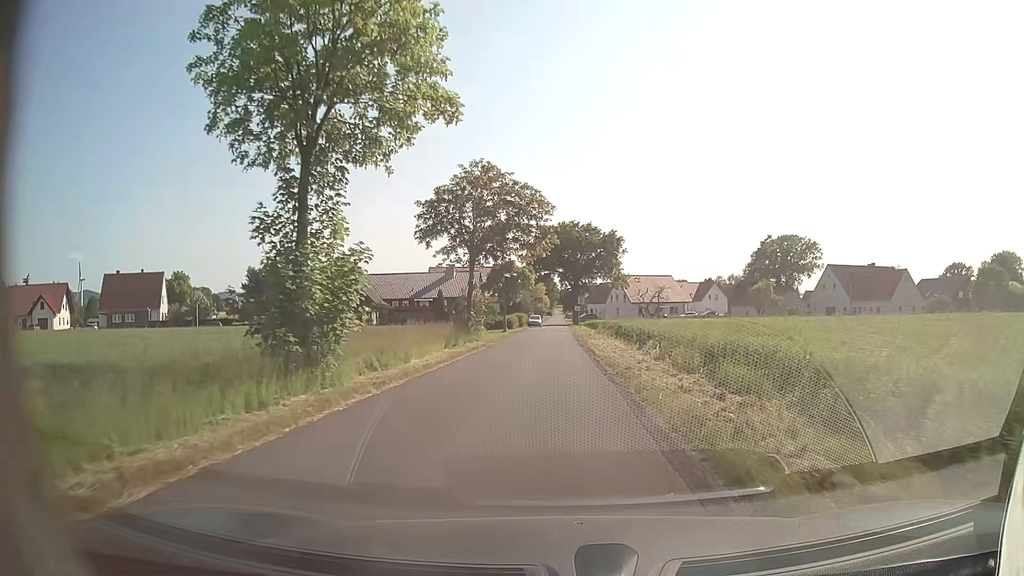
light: Day
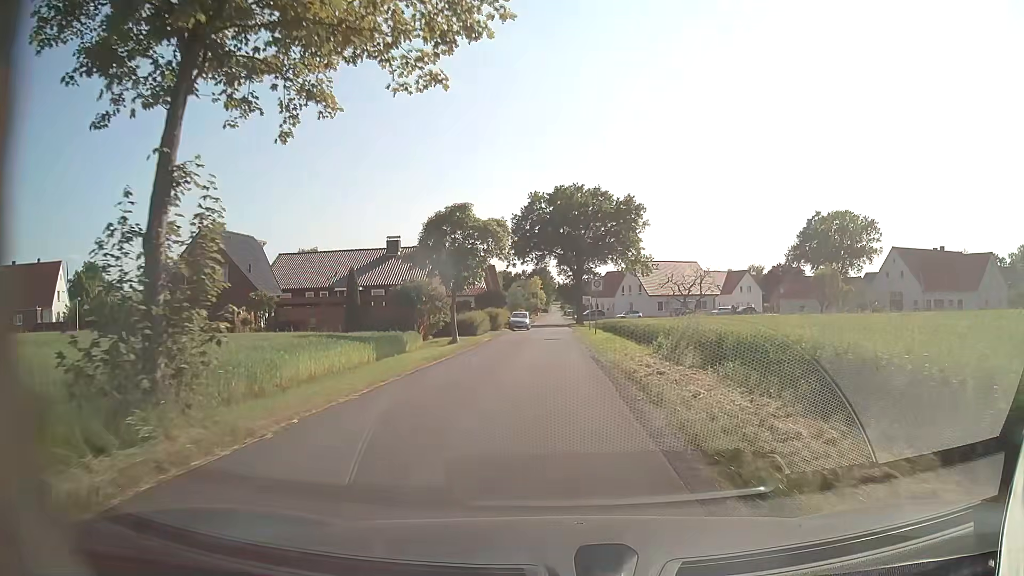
(0.0, +28.7) m; 0°
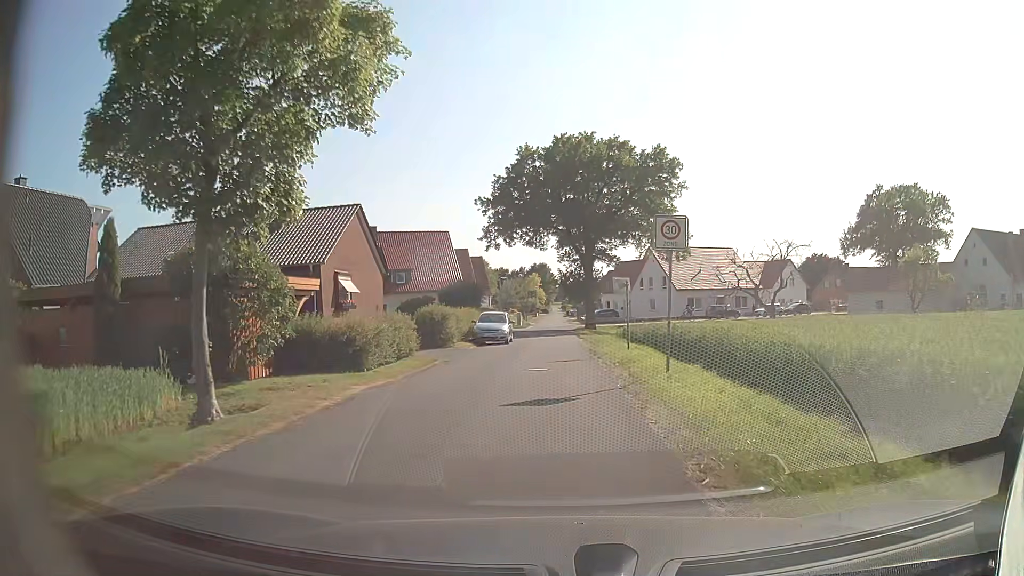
(-0.1, +23.1) m; 0°
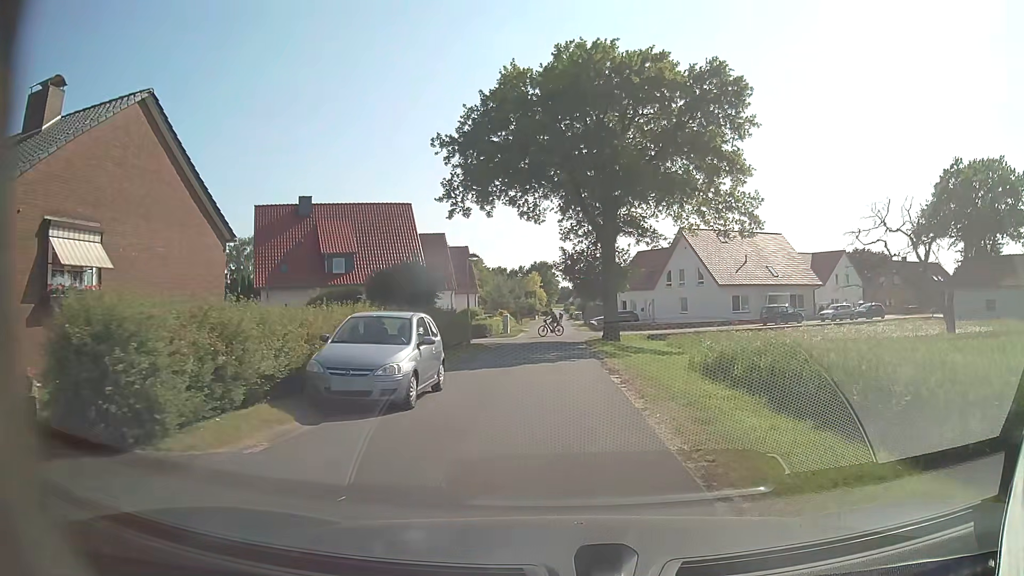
(0.0, +20.1) m; 0°
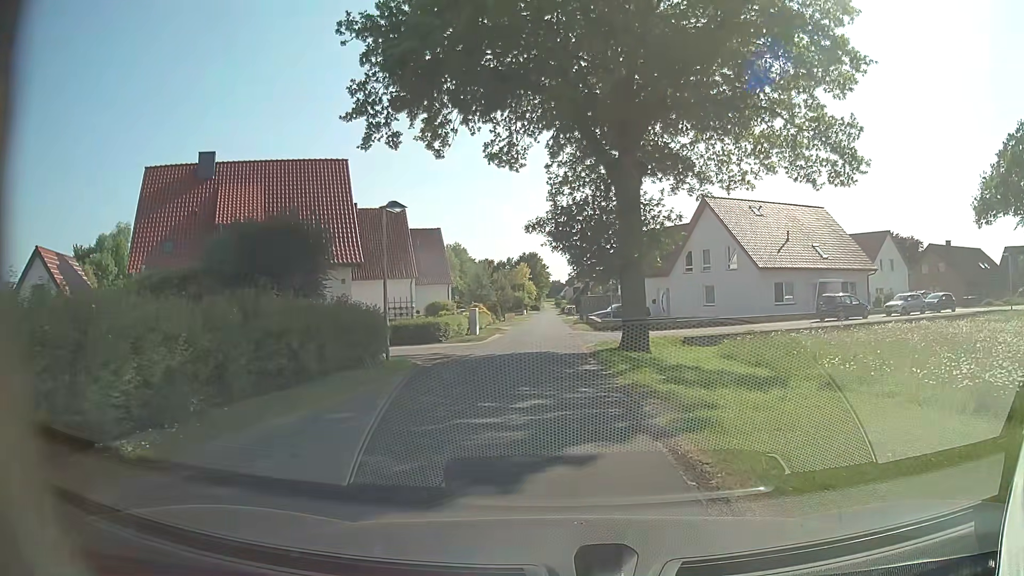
(+0.1, +14.5) m; +1°
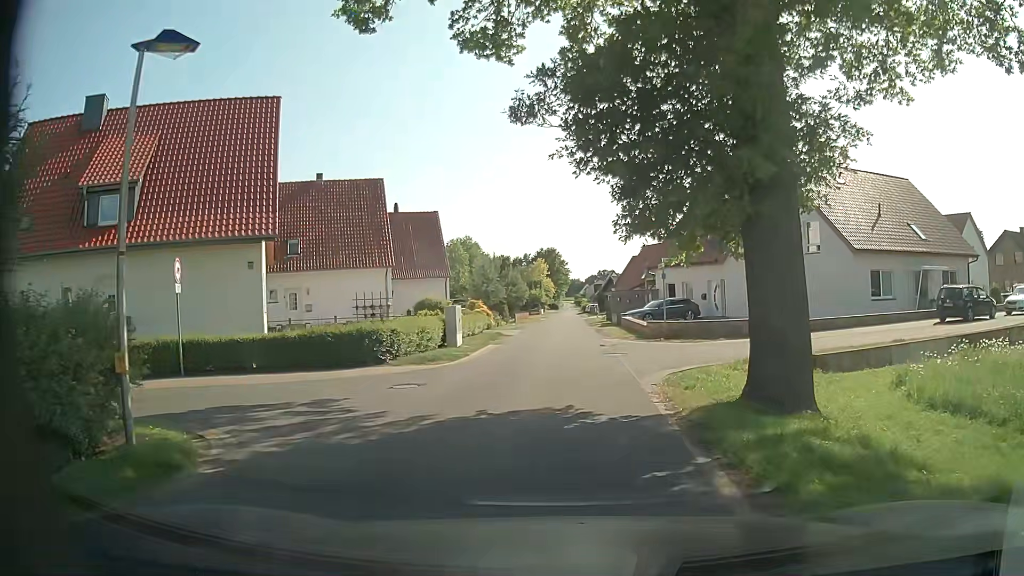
(-0.1, +12.6) m; -1°
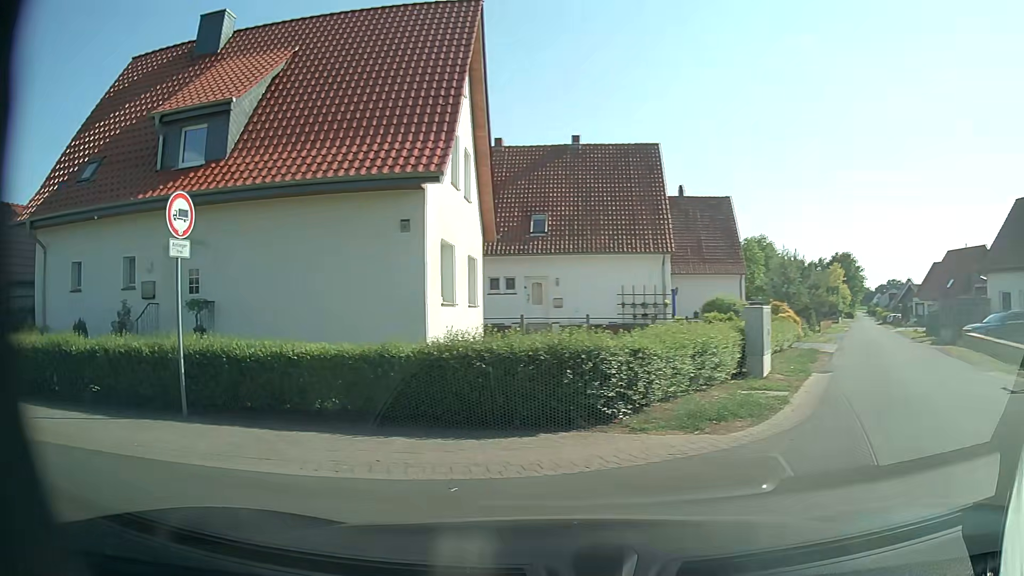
(-1.0, +9.6) m; -24°
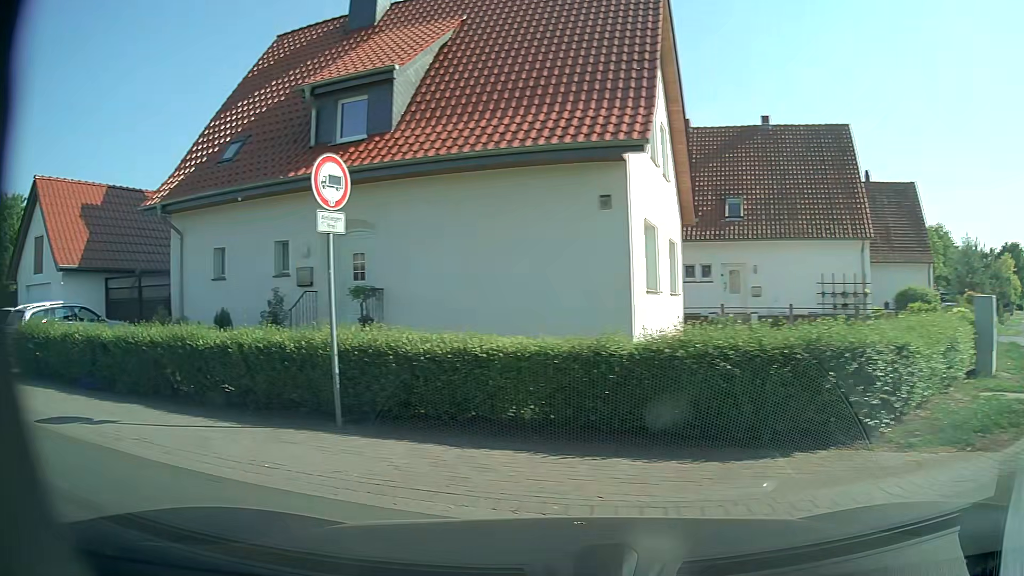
(-0.2, +1.7) m; -15°
(-6, +7) (-16, +10) (-25, +13) (-35, +15) (-45, +16) (-55, +18) (-64, +21) (-74, +25) (-83, +28) (-93, +30) m
